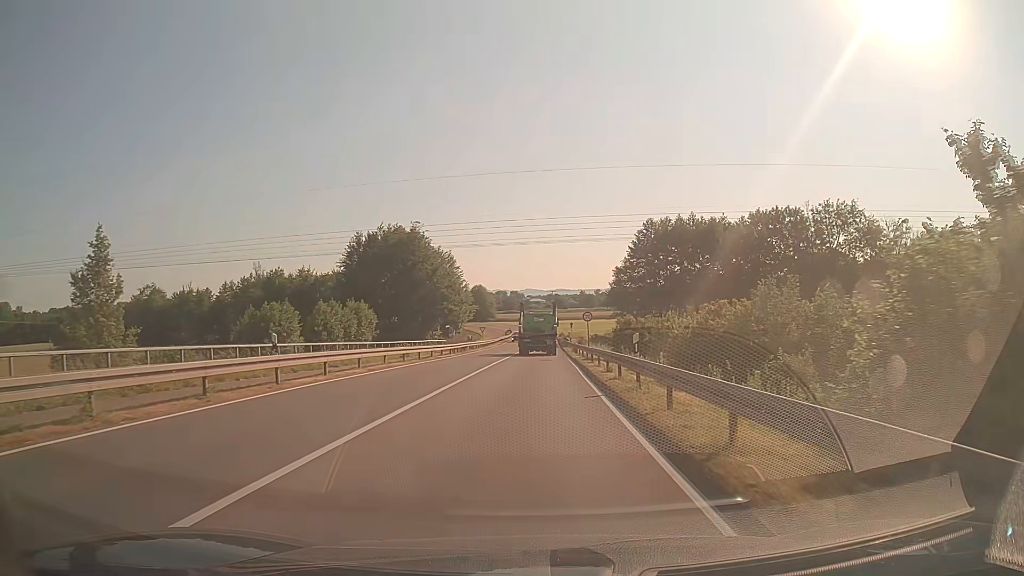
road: secondary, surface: asphalt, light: Day
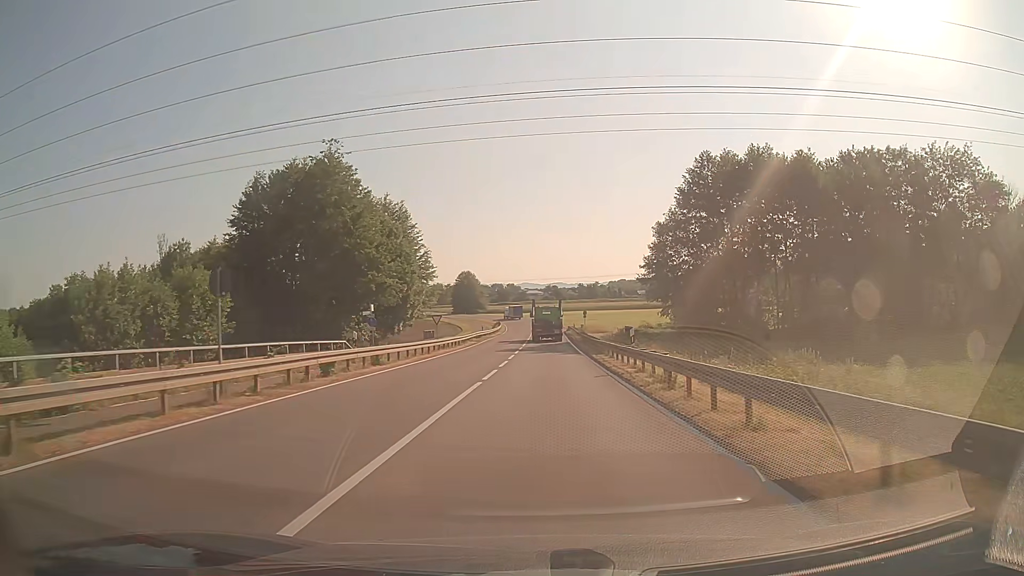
(0.0, +39.2) m; 0°
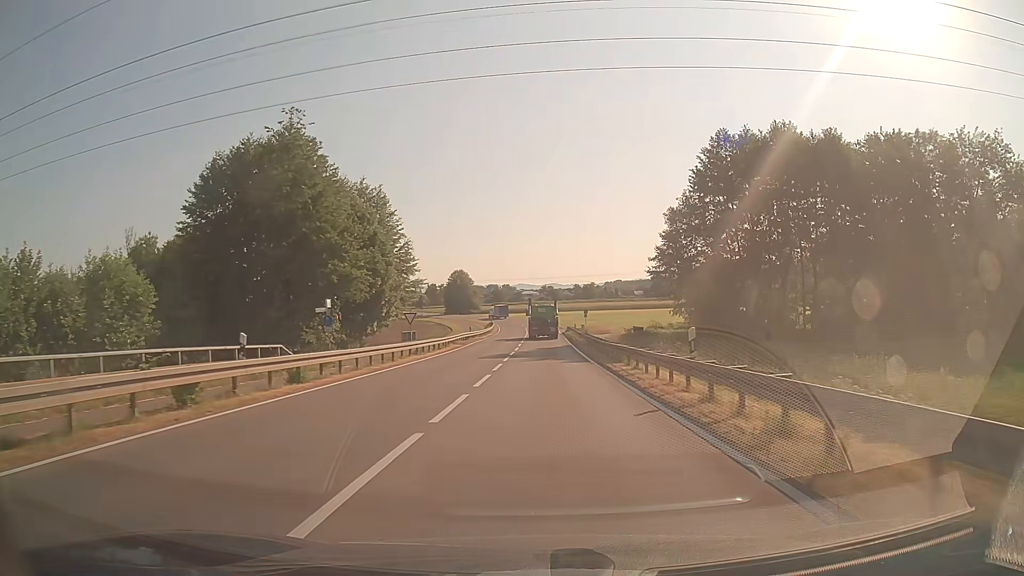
(0.0, +8.8) m; 0°
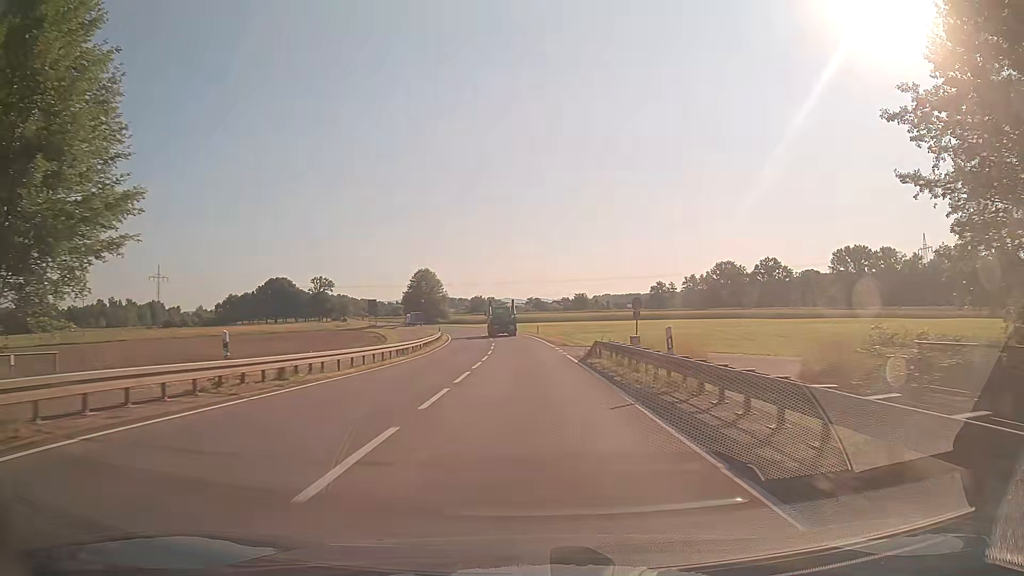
(+0.7, +47.7) m; +1°
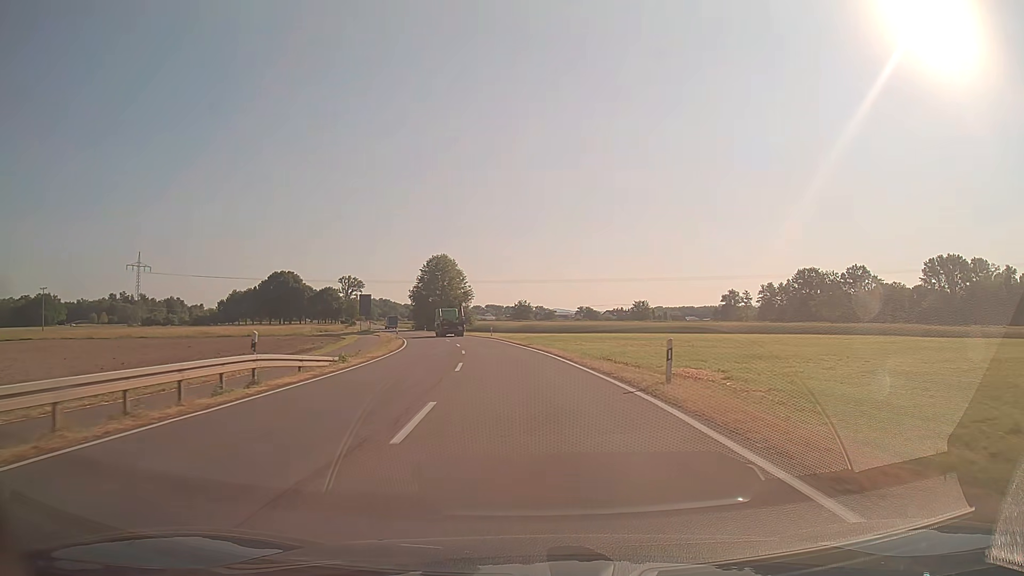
(-1.3, +51.4) m; -4°
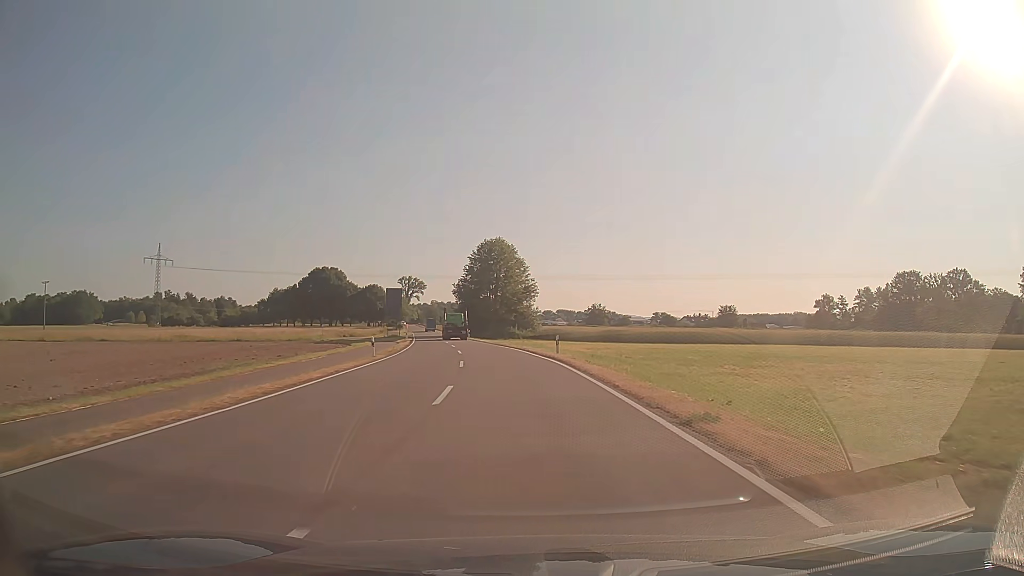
(-1.6, +31.6) m; -6°
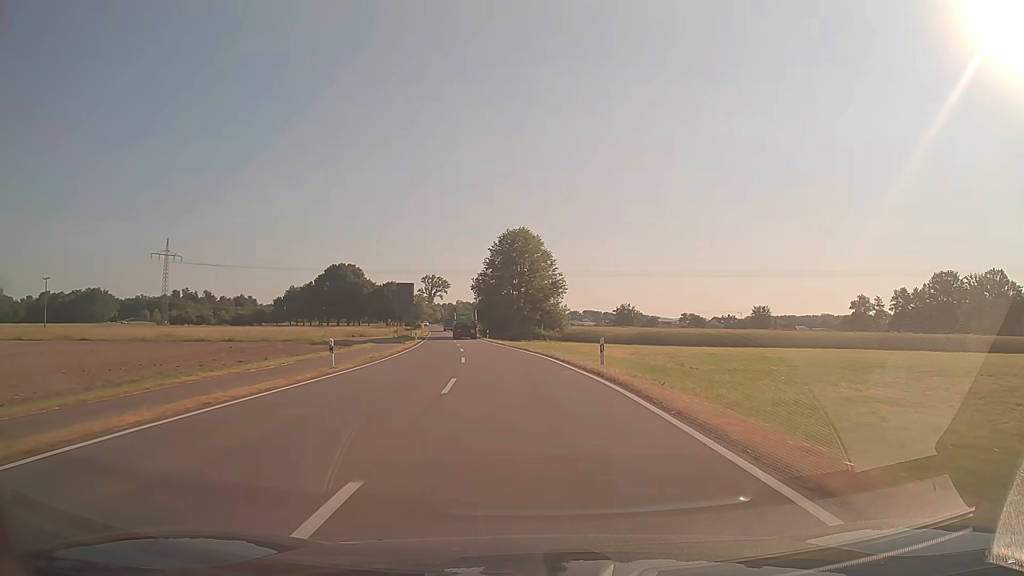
(-0.2, +10.7) m; -2°
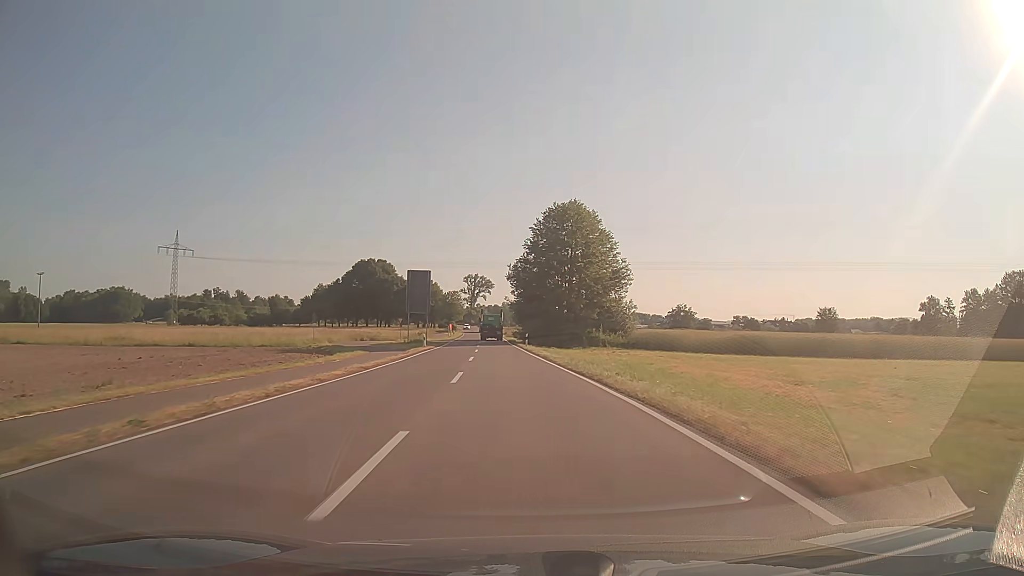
(-0.7, +21.5) m; -4°
(0, +10) (-1, +20) (-1, +30) (-2, +40) (-3, +50) (-4, +60) (-4, +70) (-5, +80) (-6, +90) (-7, +100) m
